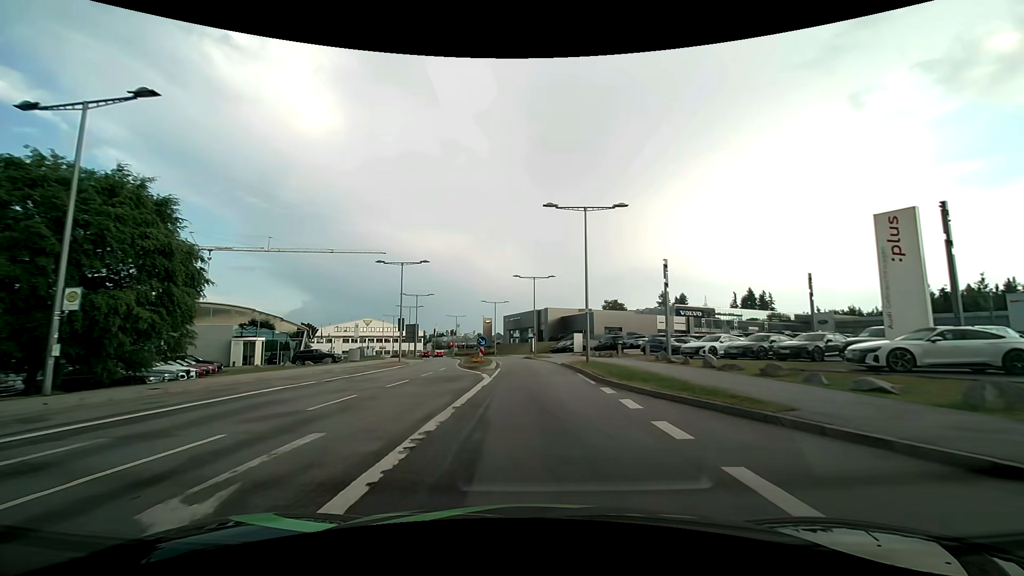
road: secondary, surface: asphalt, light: Day
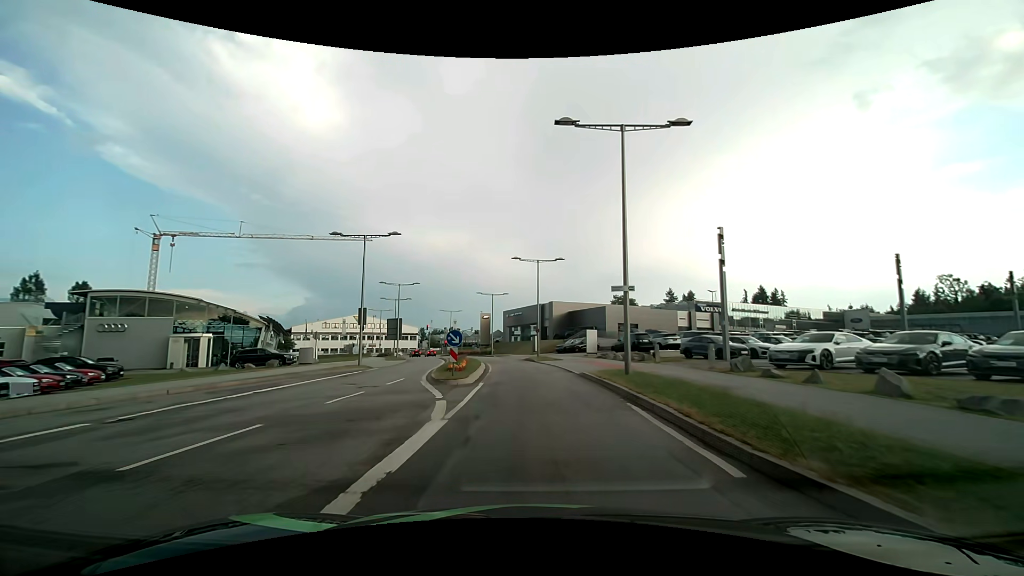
(0.0, +11.0) m; 0°
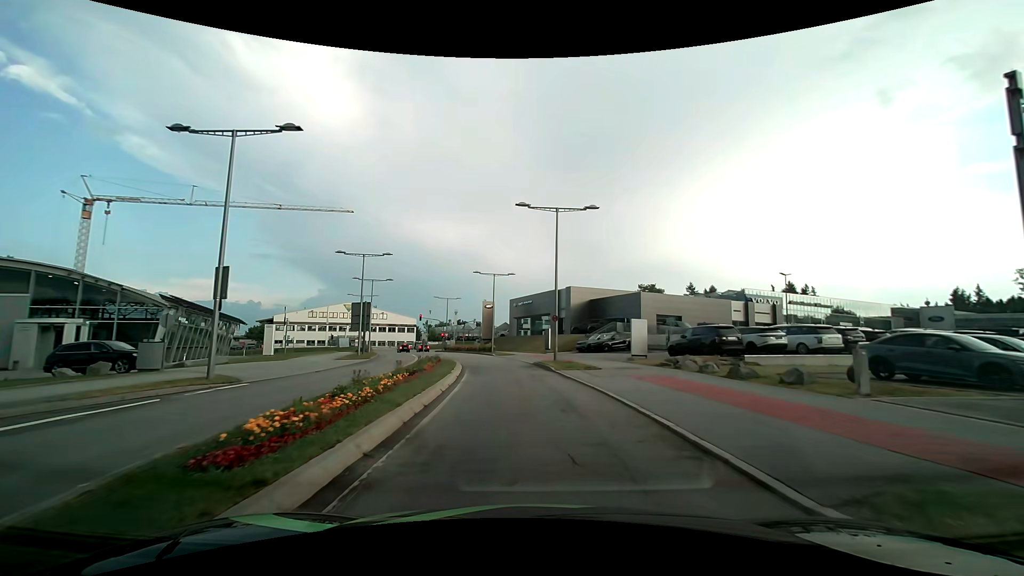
(0.0, +16.7) m; -1°
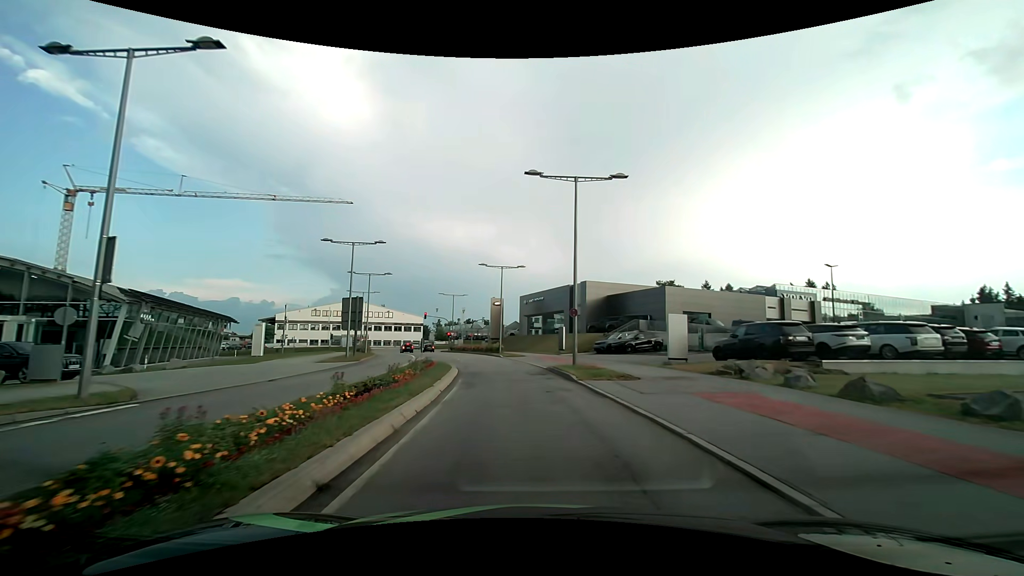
(0.0, +5.5) m; -1°
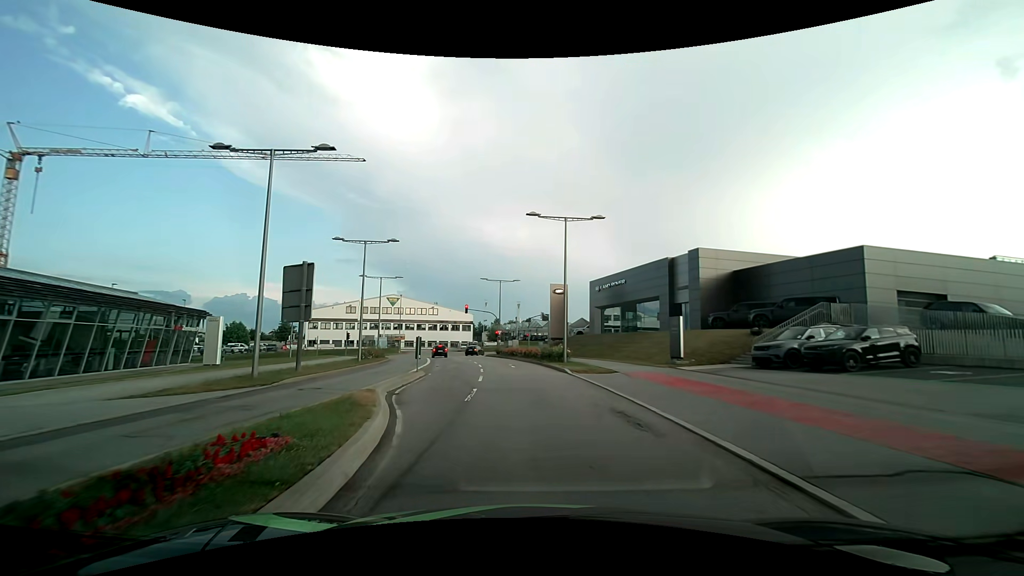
(-1.2, +20.5) m; -7°
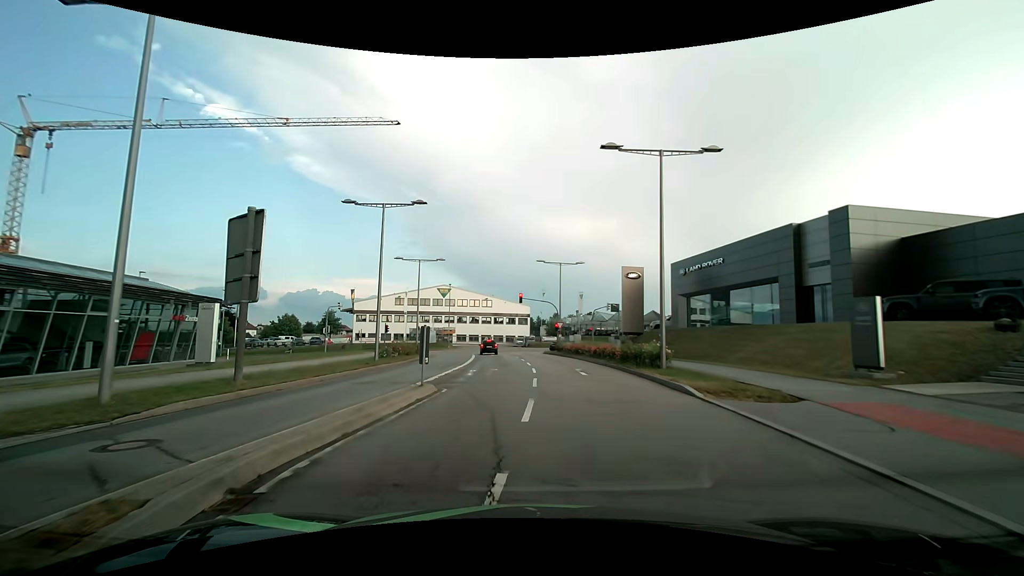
(-0.5, +9.8) m; -7°
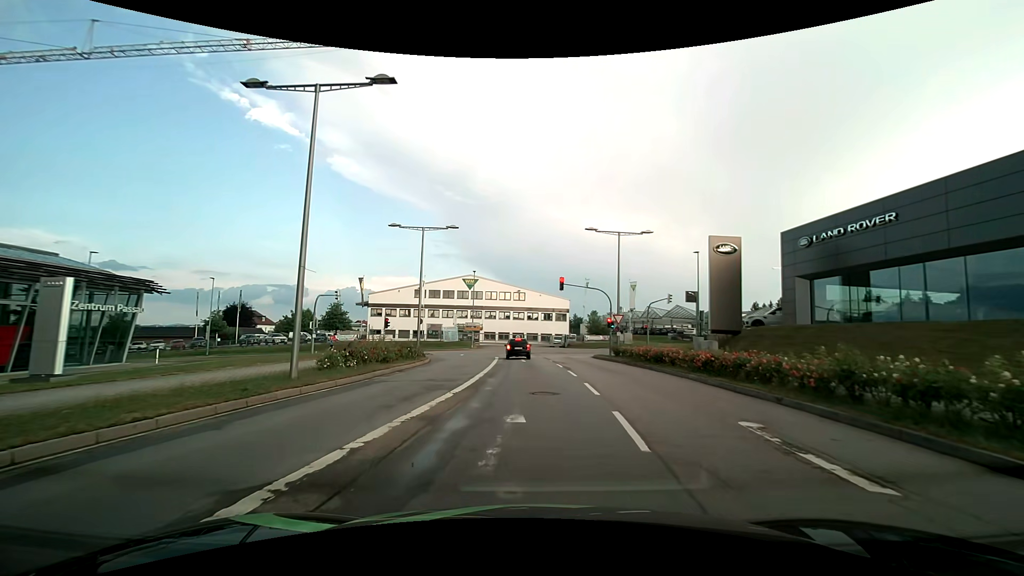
(-0.7, +13.8) m; -4°
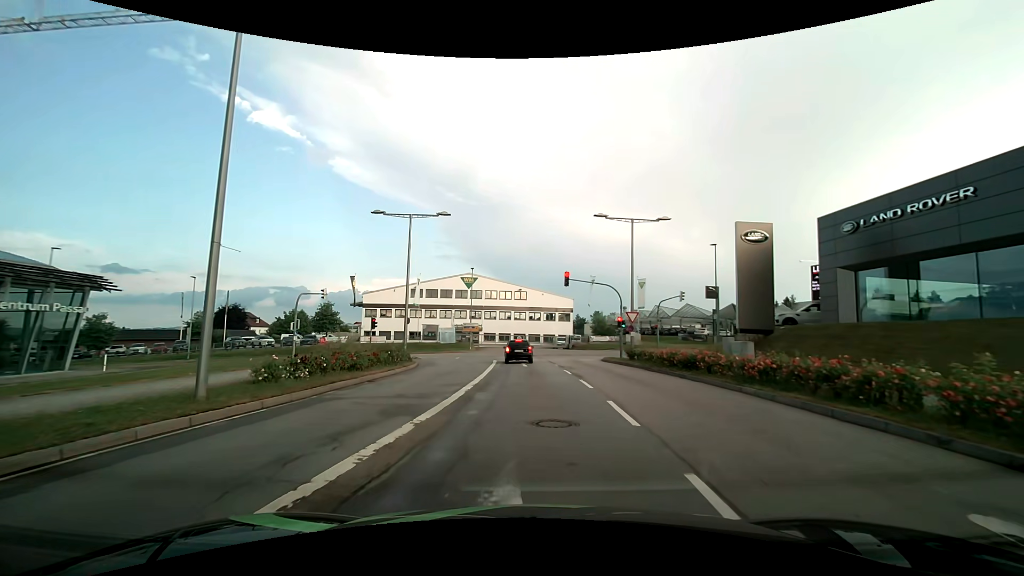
(0.0, +4.1) m; 0°
(0, +10) (0, +20) (-1, +30) (-1, +40) (-5, +49) (-13, +55) (-23, +56) (-33, +56) (-43, +55) (-52, +54) m
